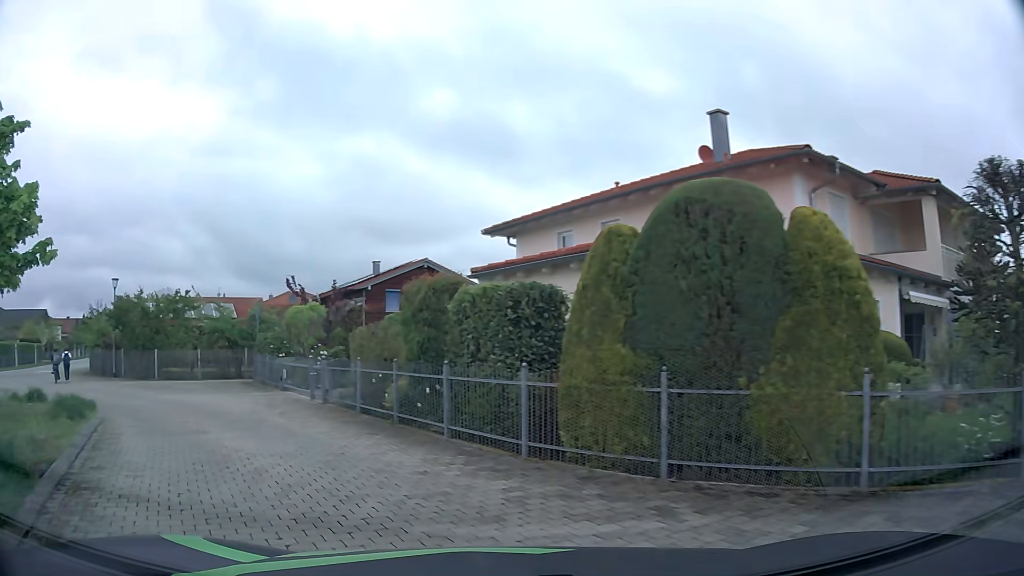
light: Day
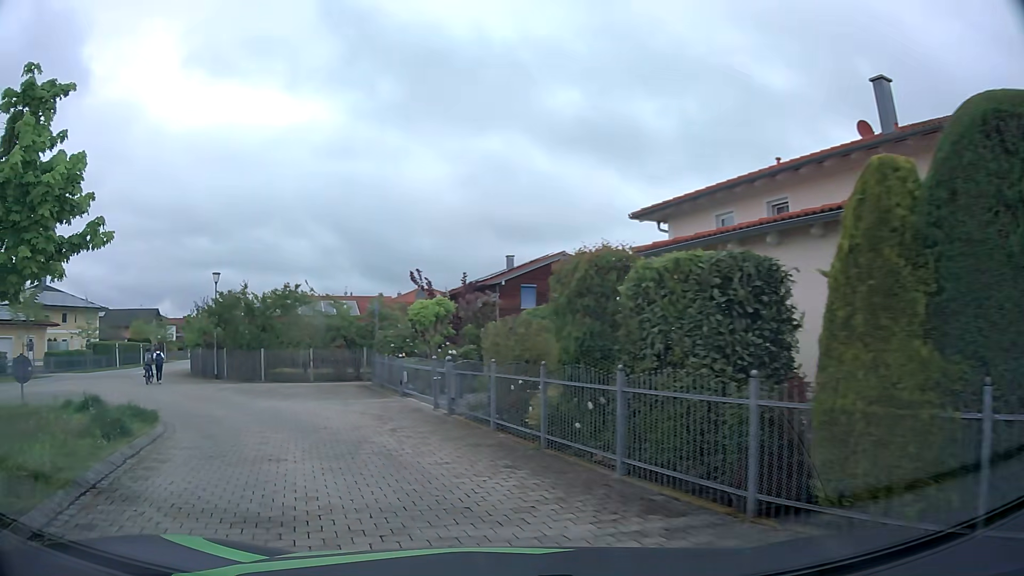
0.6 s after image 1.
(-0.3, +3.0) m; -11°
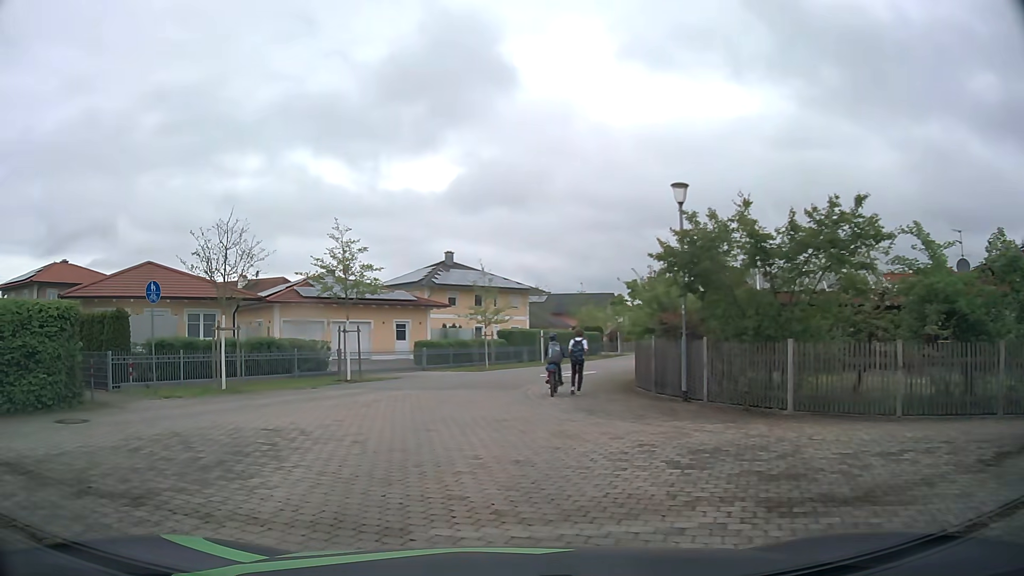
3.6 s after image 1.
(-5.5, +14.5) m; -40°
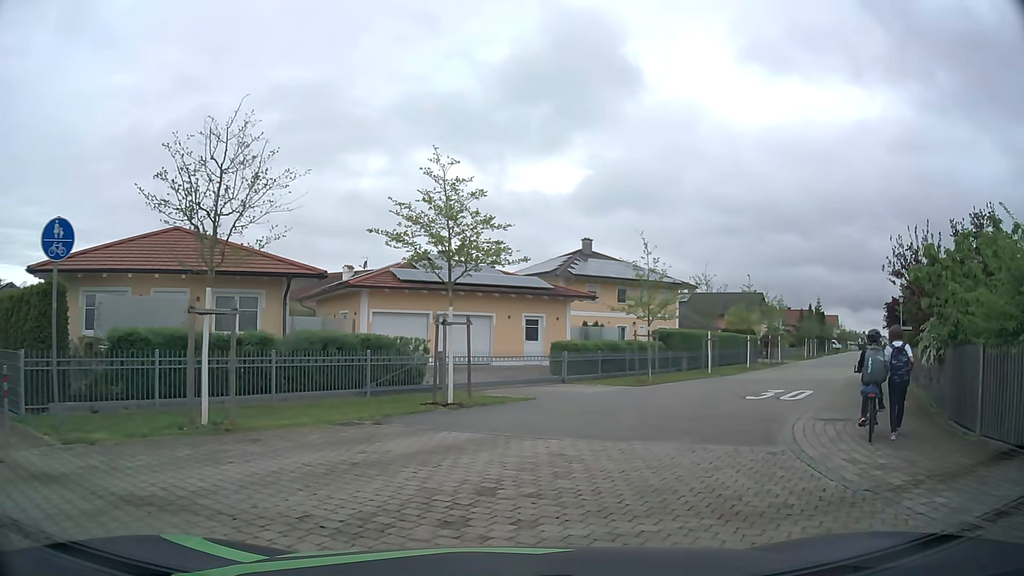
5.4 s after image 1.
(-1.4, +9.3) m; -11°
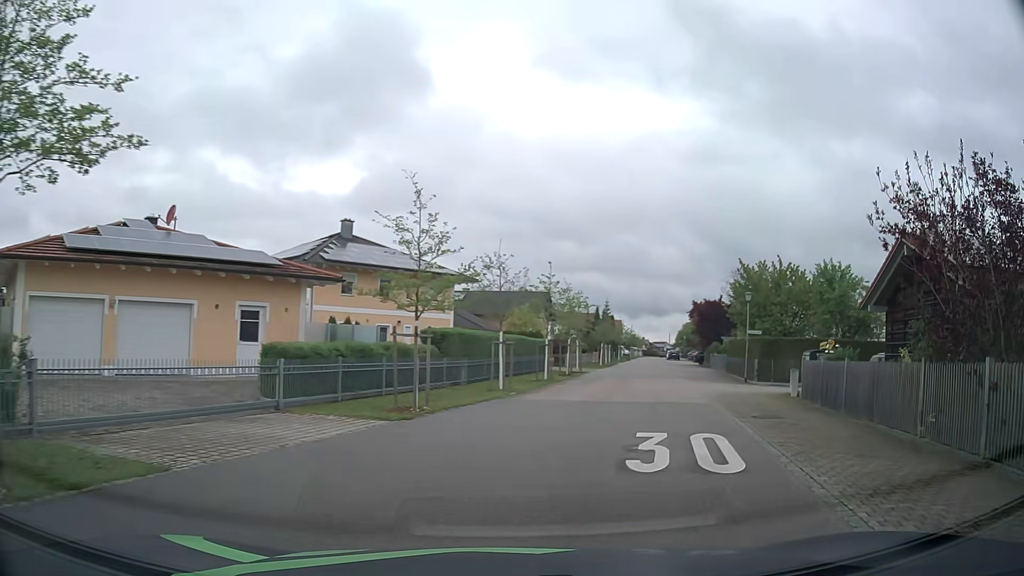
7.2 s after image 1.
(+1.3, +9.4) m; +19°
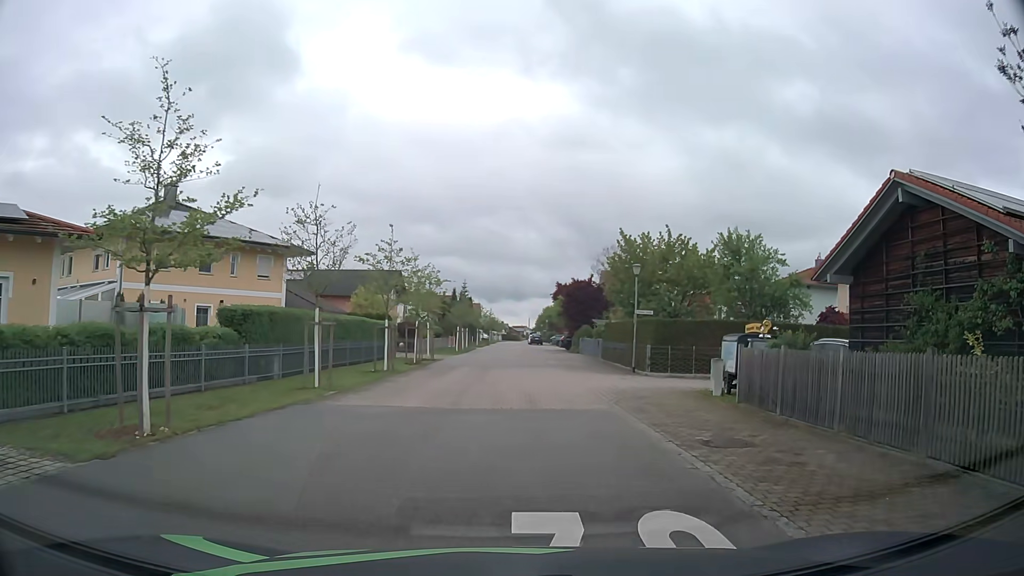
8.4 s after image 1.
(+0.7, +6.4) m; +12°
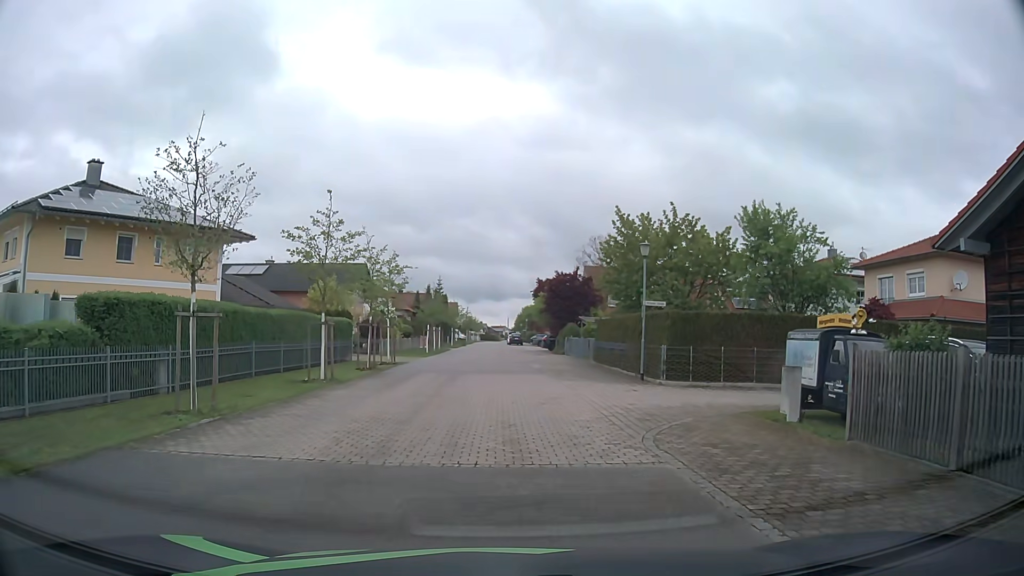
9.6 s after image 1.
(+0.1, +6.3) m; +2°
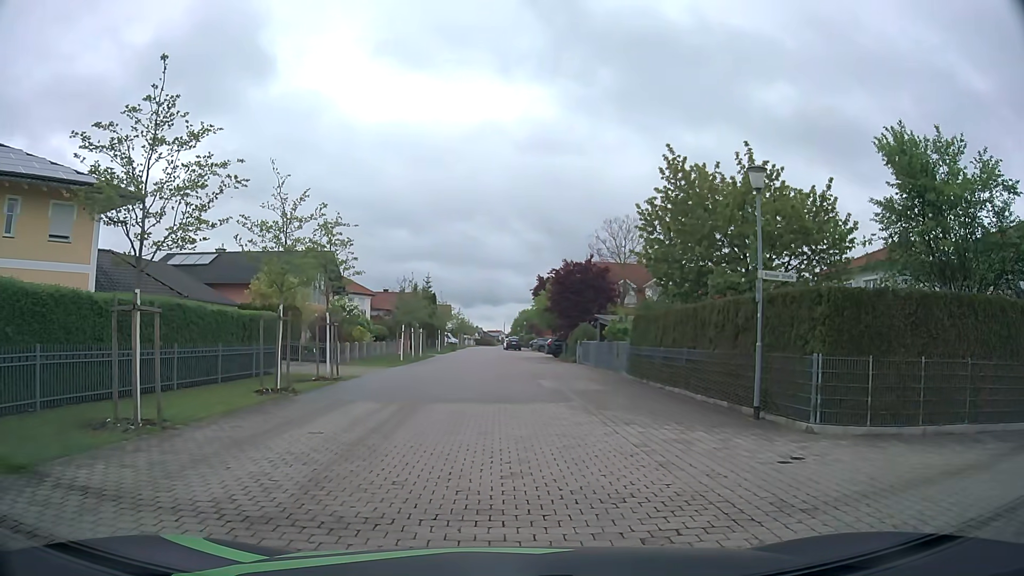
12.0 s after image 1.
(0.0, +10.9) m; 0°
(0, +10) (0, +20) (0, +30) (-1, +40) (-1, +50) (-1, +60) (-1, +70) (-2, +80) (-3, +90) (-3, +100) m
